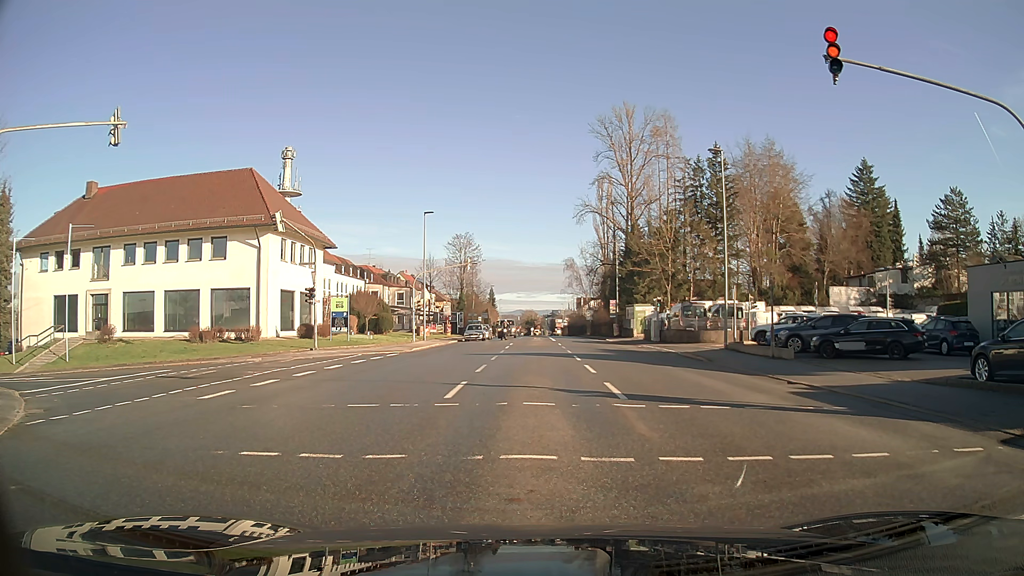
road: tertiary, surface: asphalt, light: Day
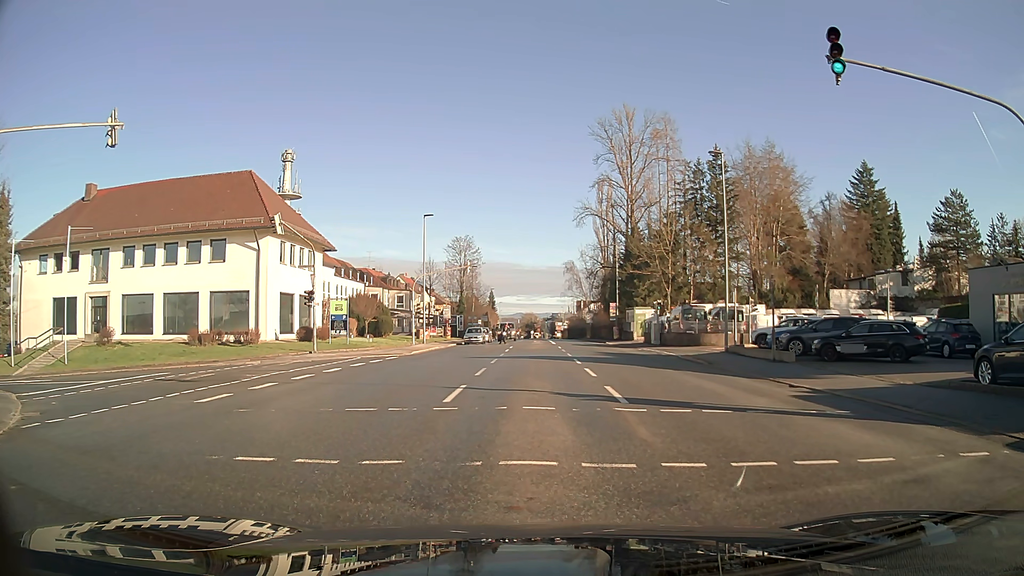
(0.0, +0.1) m; 0°
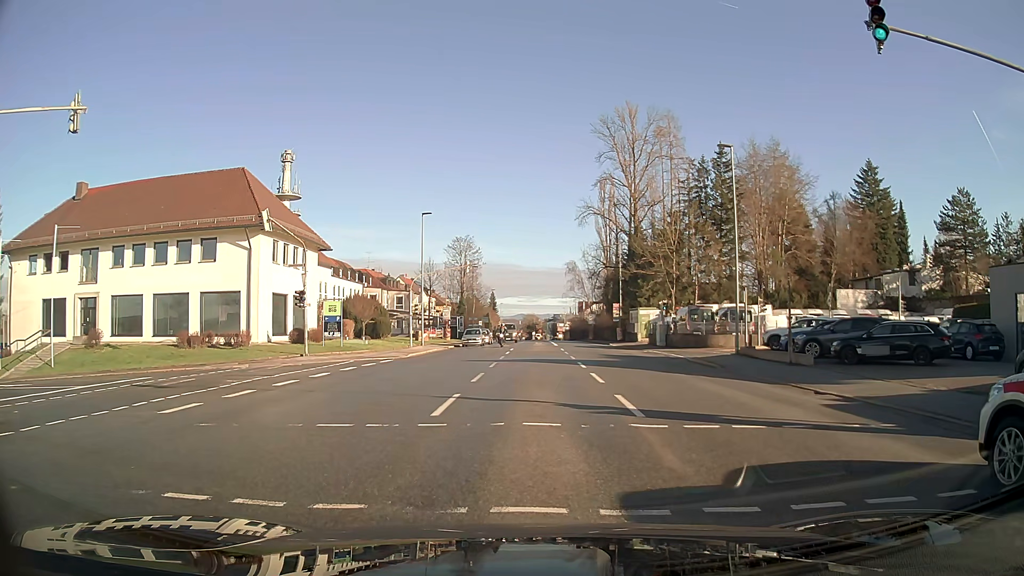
(0.0, +1.7) m; 0°
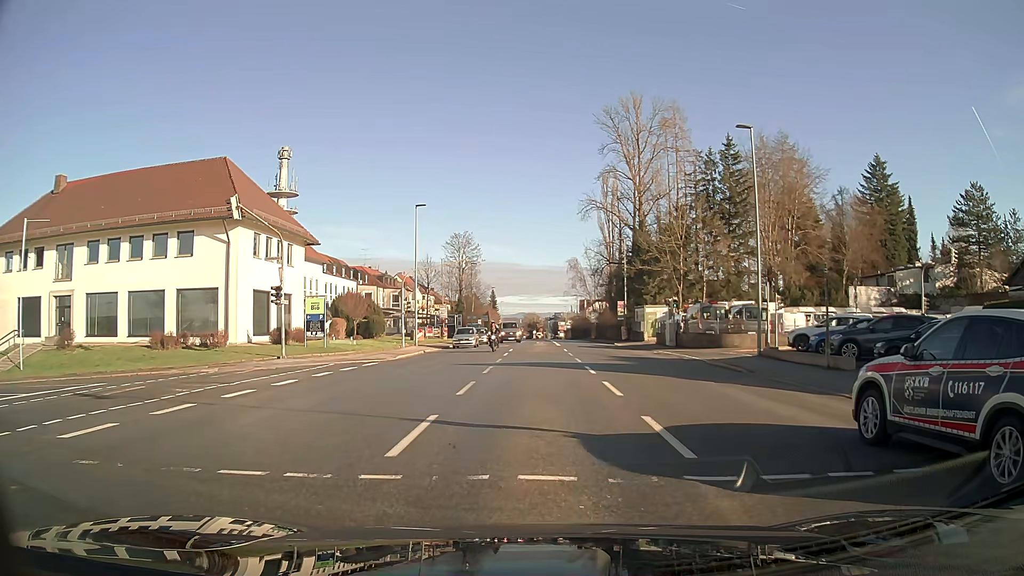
(0.0, +3.3) m; 0°
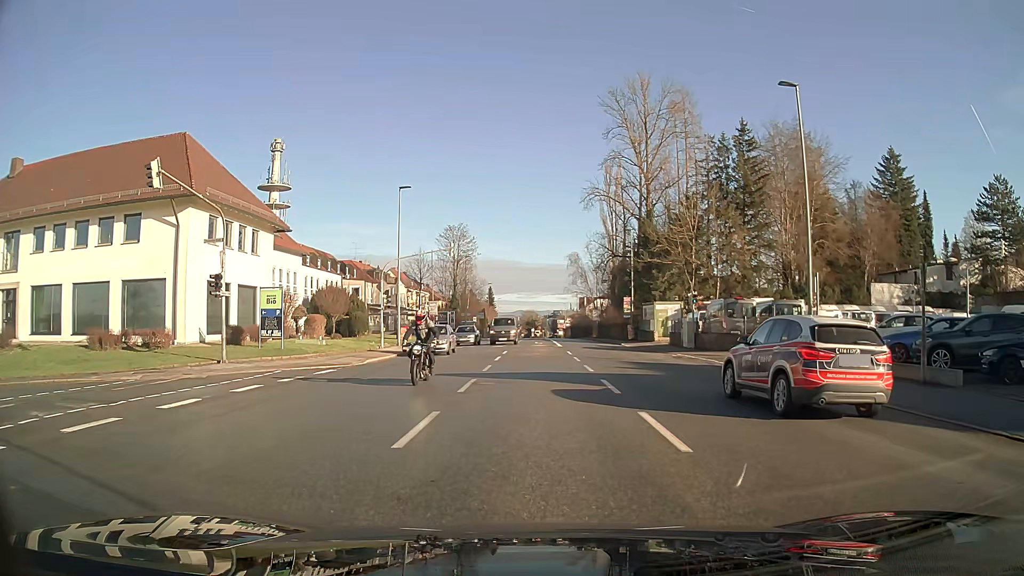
(0.0, +5.8) m; 0°
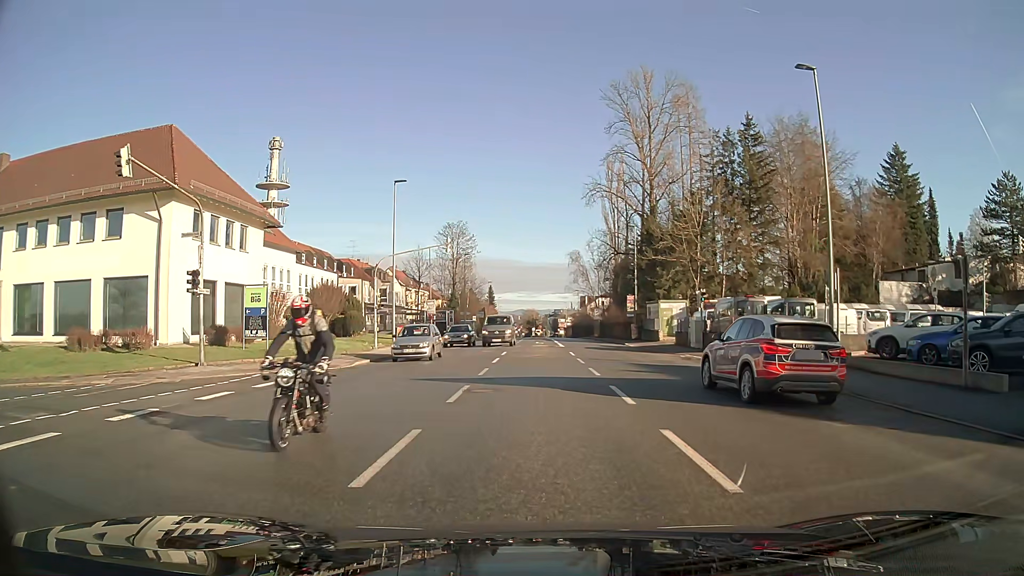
(0.0, +1.7) m; 0°
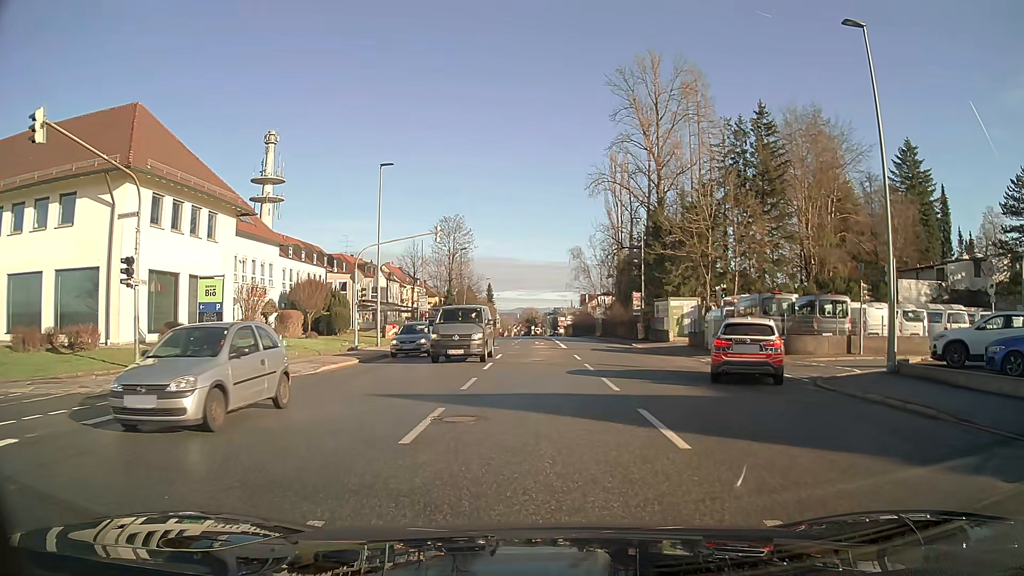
(0.0, +3.9) m; -1°
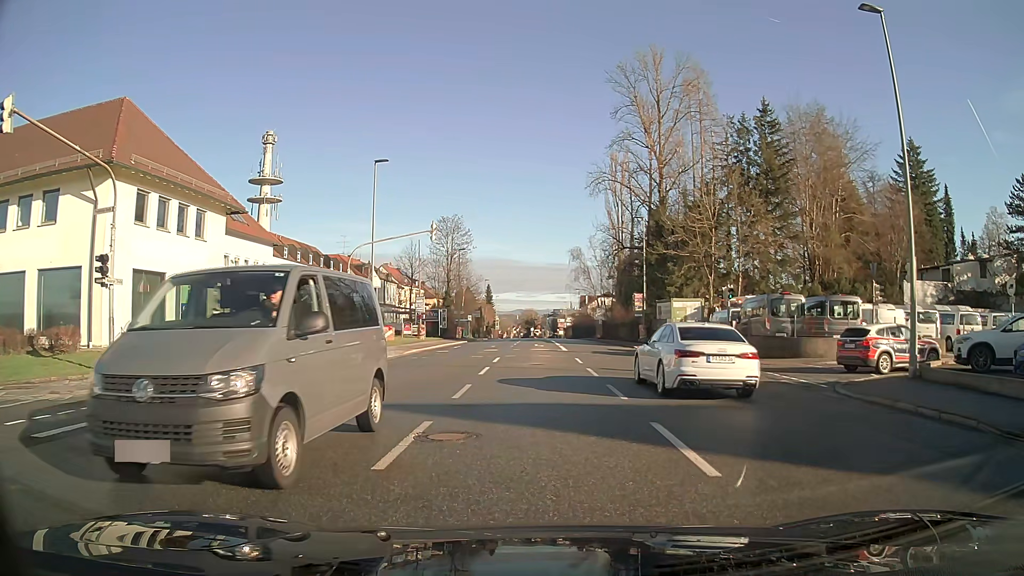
(0.0, +1.2) m; 0°
